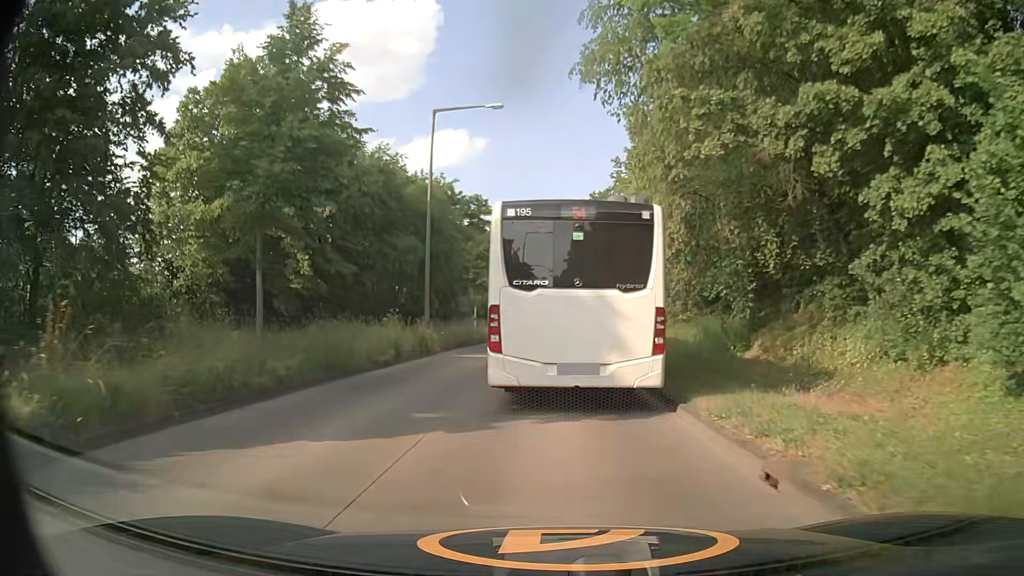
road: tertiary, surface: concrete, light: Day
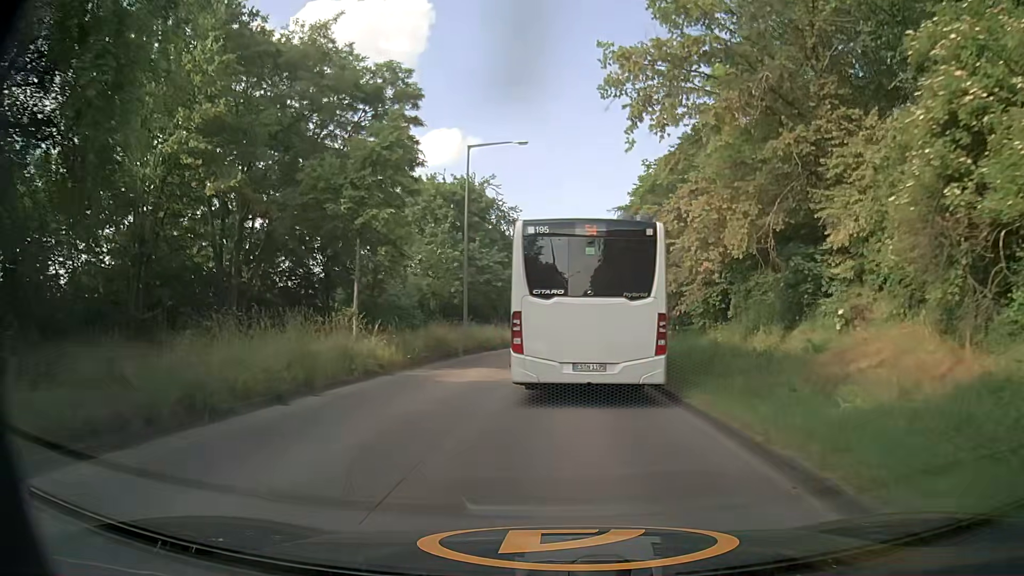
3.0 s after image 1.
(-0.1, +29.6) m; 0°
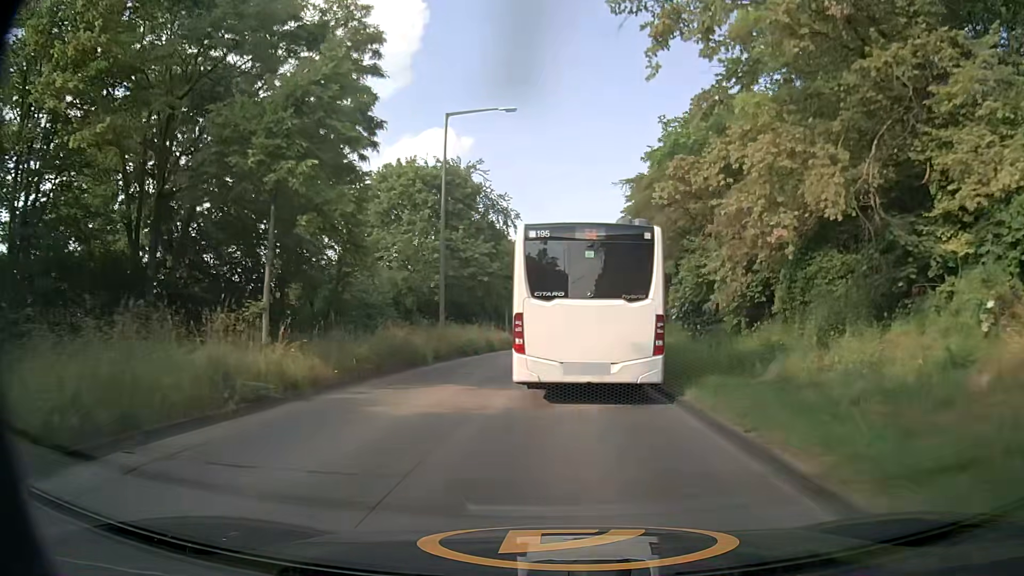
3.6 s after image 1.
(+0.1, +6.0) m; 0°
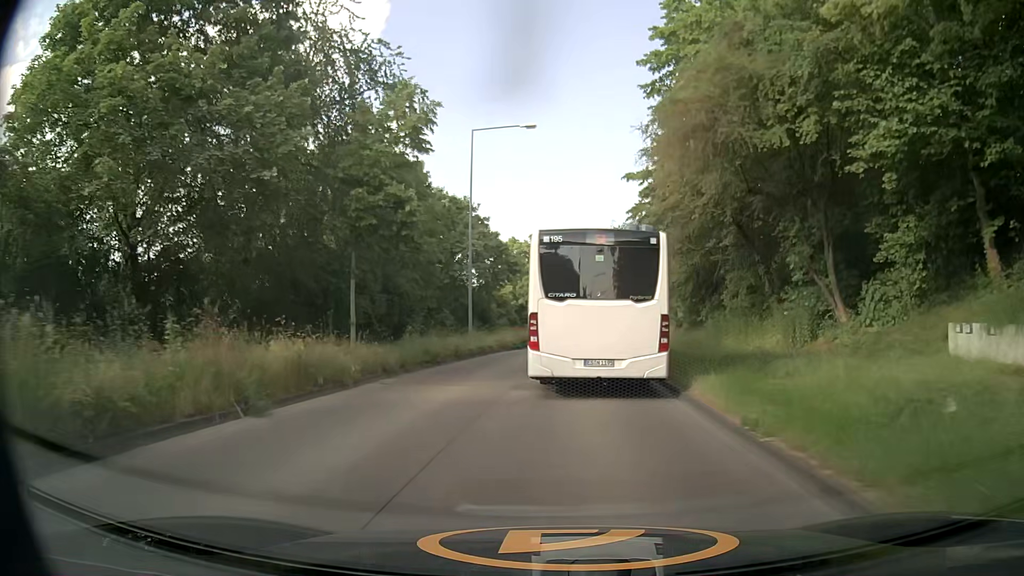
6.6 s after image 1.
(+1.1, +31.2) m; +4°
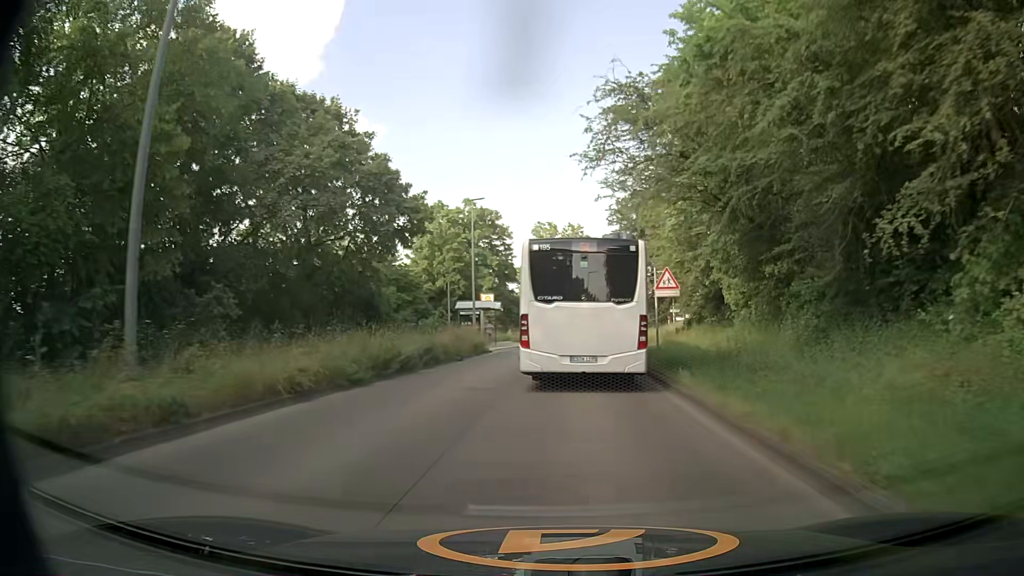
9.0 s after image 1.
(+0.9, +25.8) m; +4°
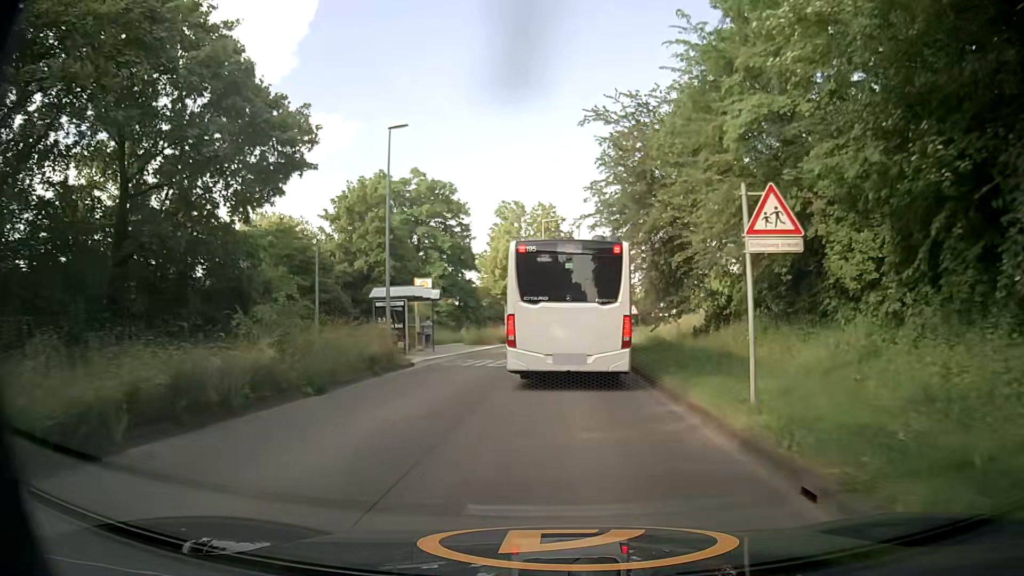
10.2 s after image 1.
(+0.4, +13.4) m; +3°
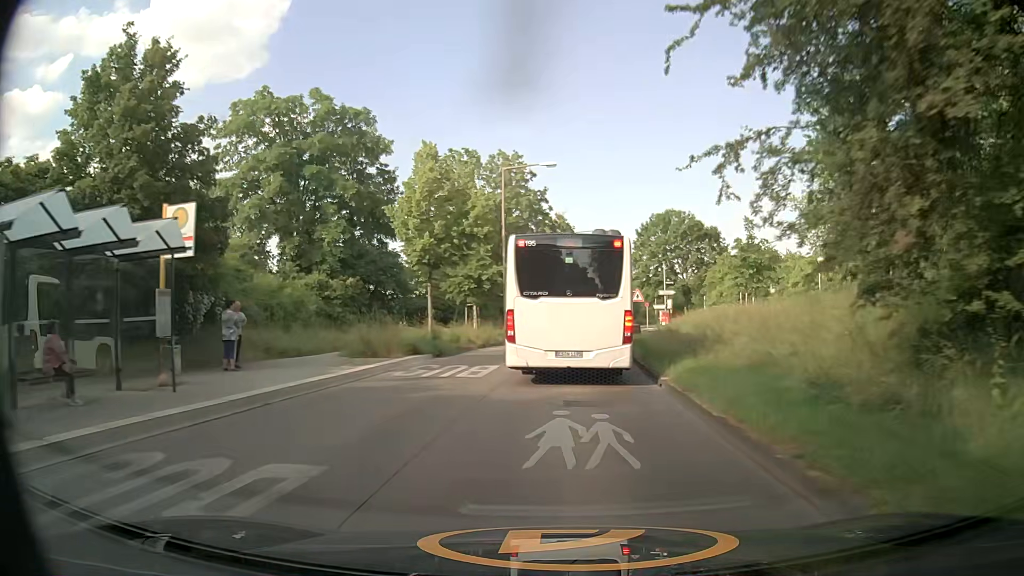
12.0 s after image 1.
(+0.4, +20.4) m; +3°
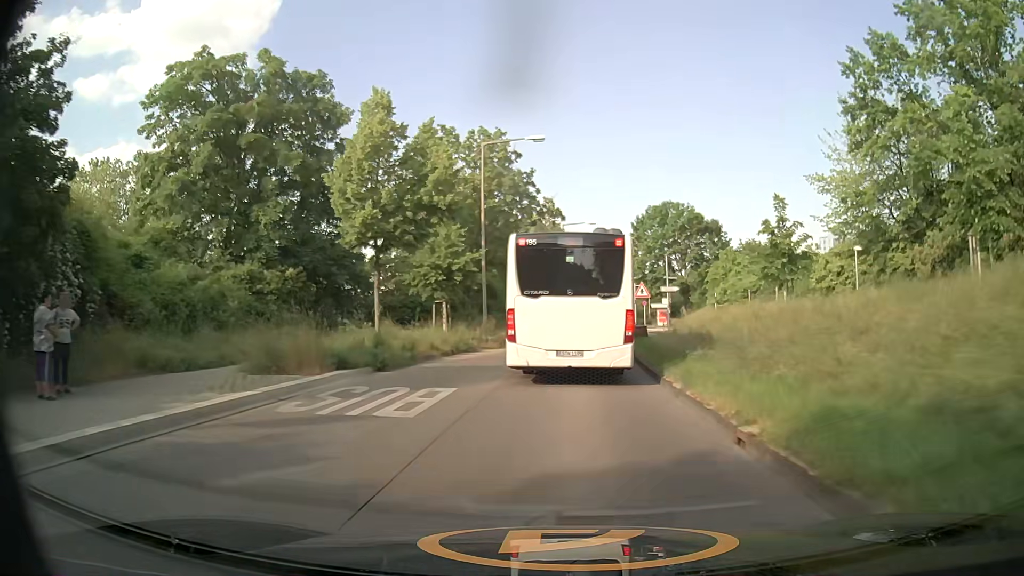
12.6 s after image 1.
(0.0, +6.6) m; +1°
(0, +10) (0, +20) (+1, +30) (+3, +40) (+4, +50) (+5, +60) (+4, +70) (+5, +80) (+7, +89) (+10, +99) m
